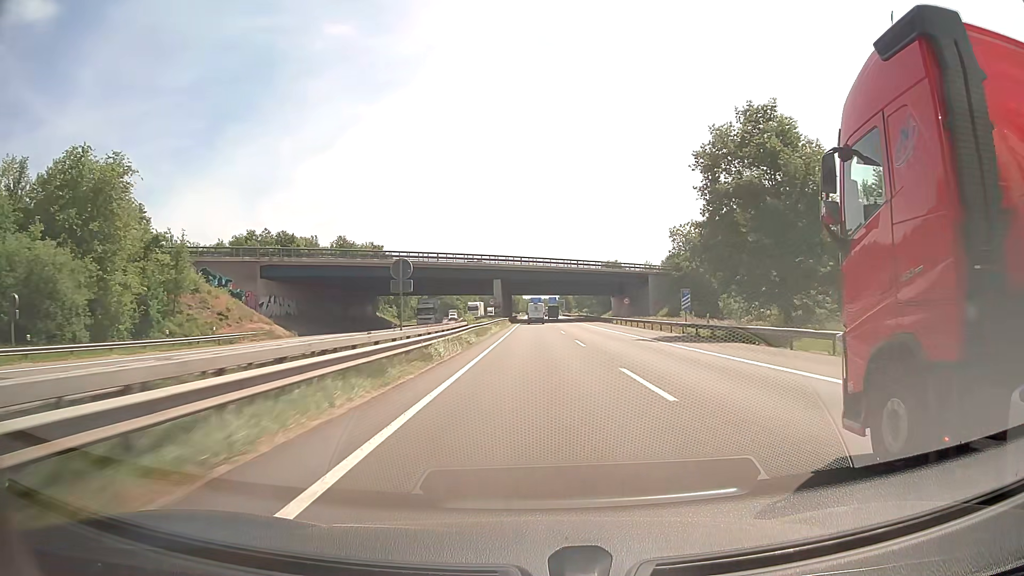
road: motorway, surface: asphalt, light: Day
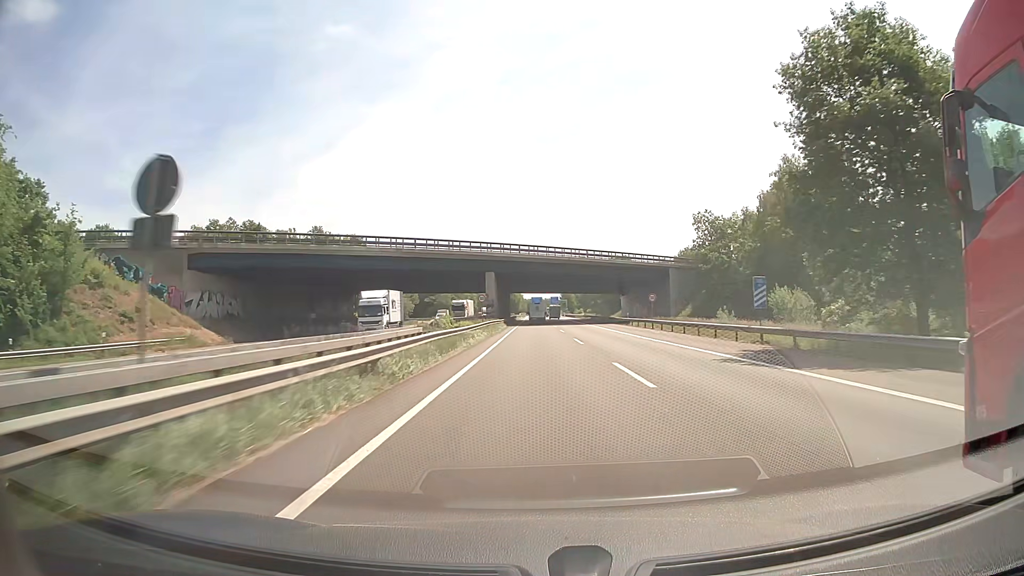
(+0.1, +16.1) m; 0°
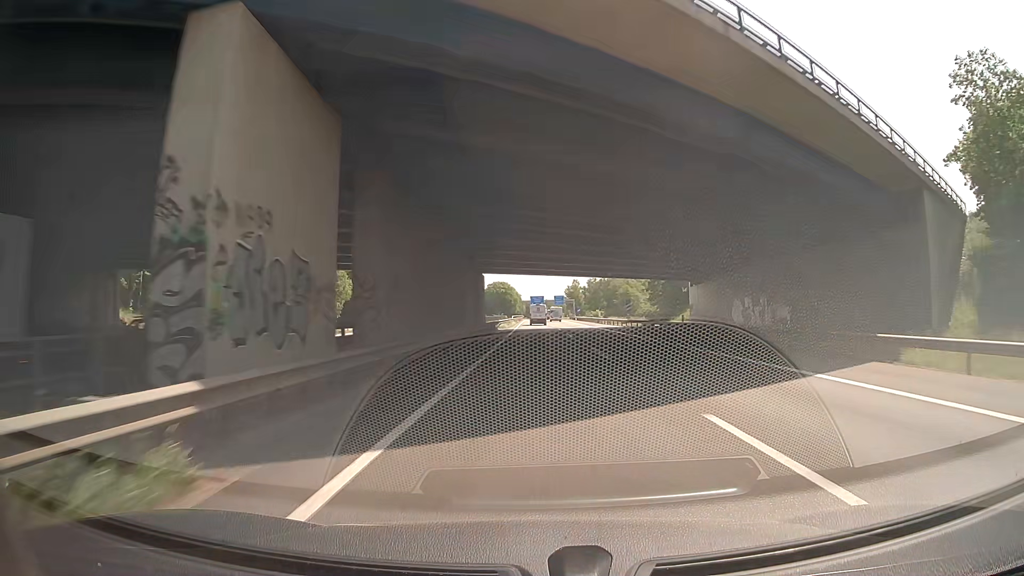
(0.0, +63.8) m; 0°
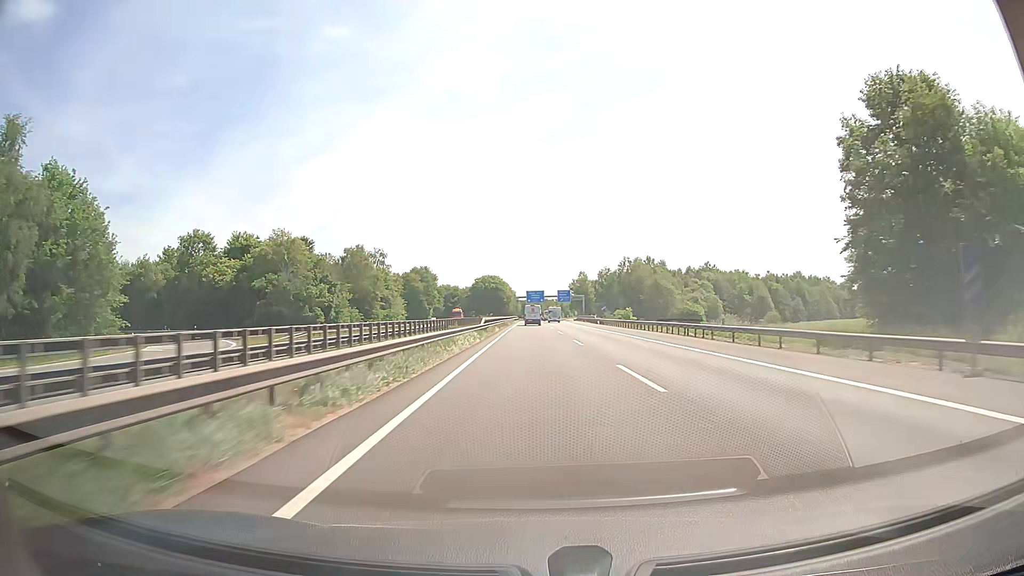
(-0.1, +63.1) m; -1°
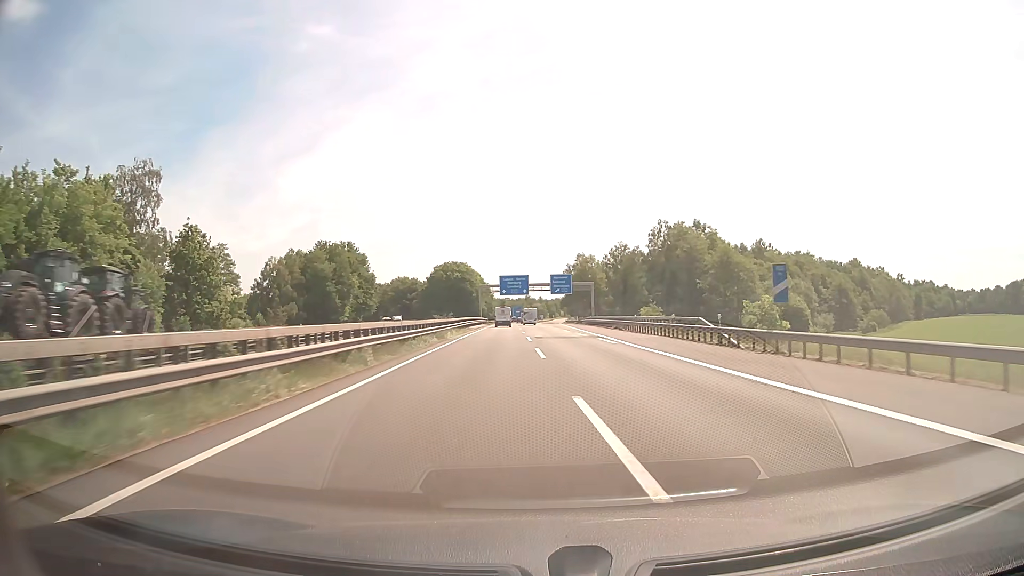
(+2.7, +79.0) m; +3°
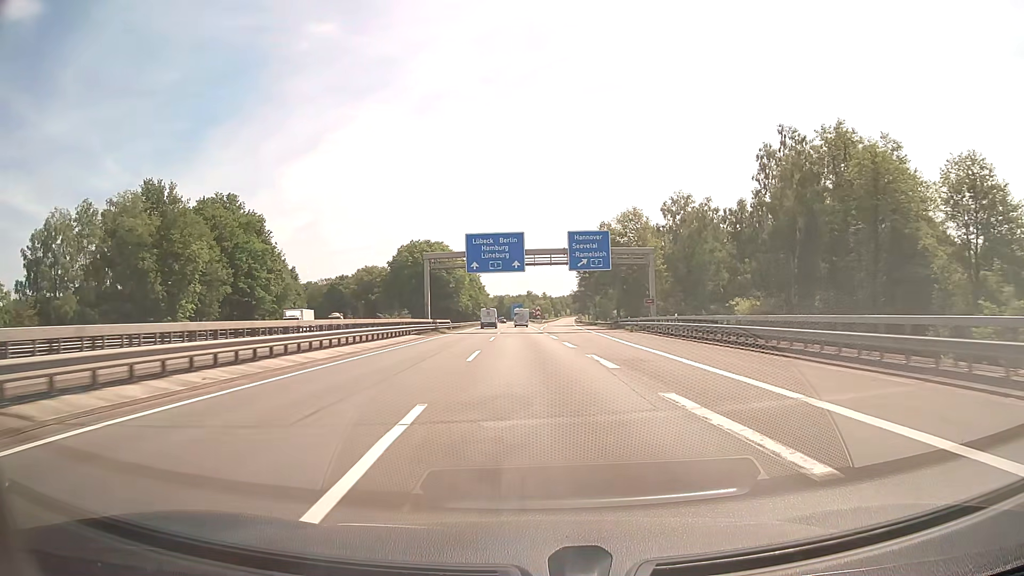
(+0.6, +63.3) m; 0°
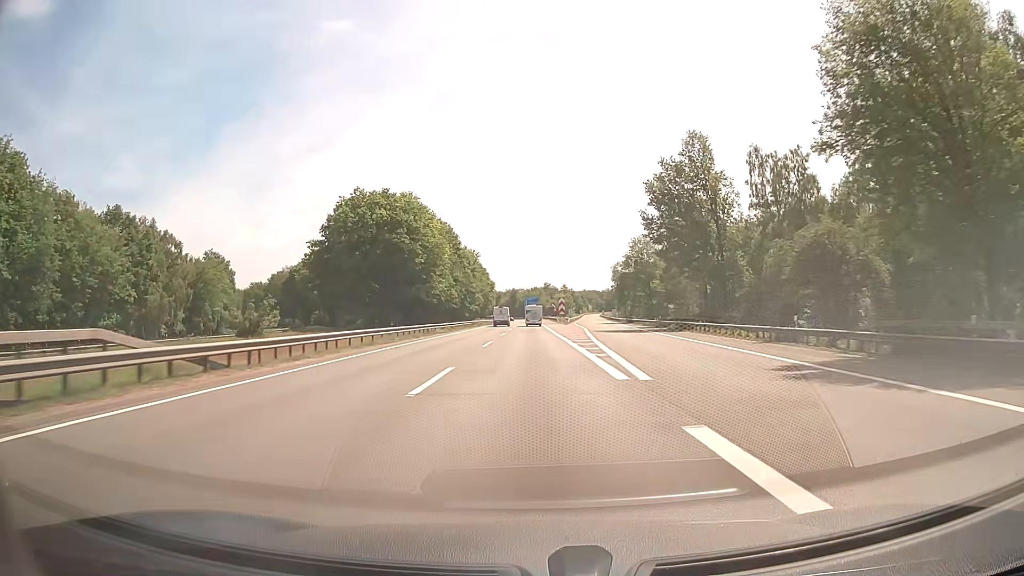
(-1.1, +63.4) m; -1°
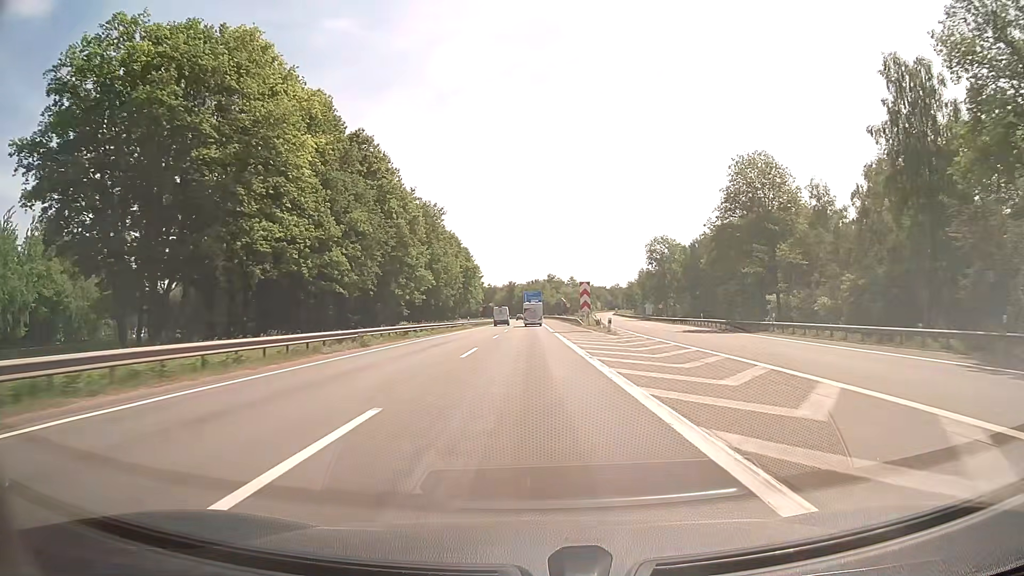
(-0.2, +61.7) m; 0°
(0, +10) (0, +20) (0, +30) (0, +40) (0, +50) (0, +60) (0, +70) (0, +80) (0, +90) (0, +100) m
